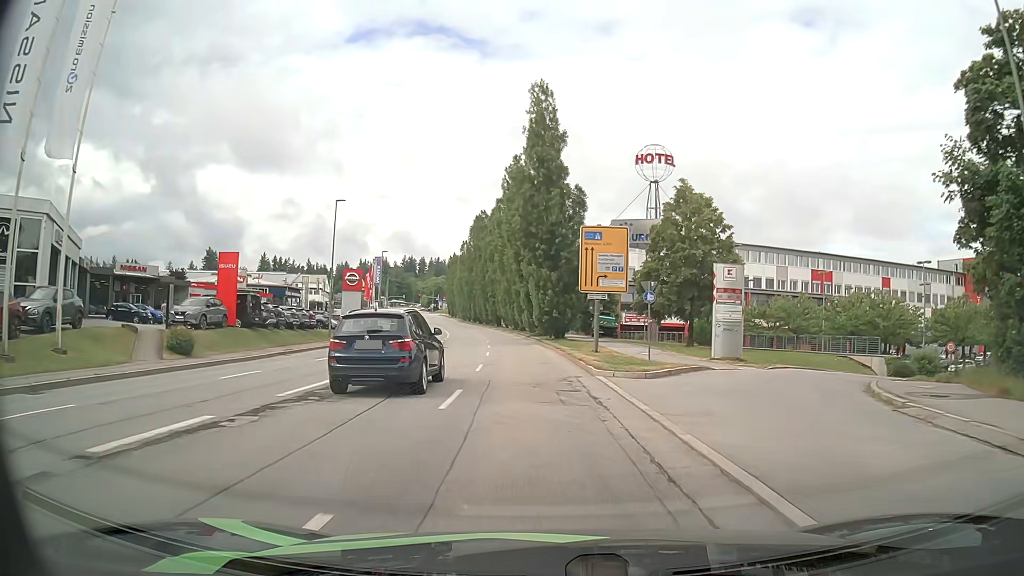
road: tertiary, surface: asphalt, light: Day
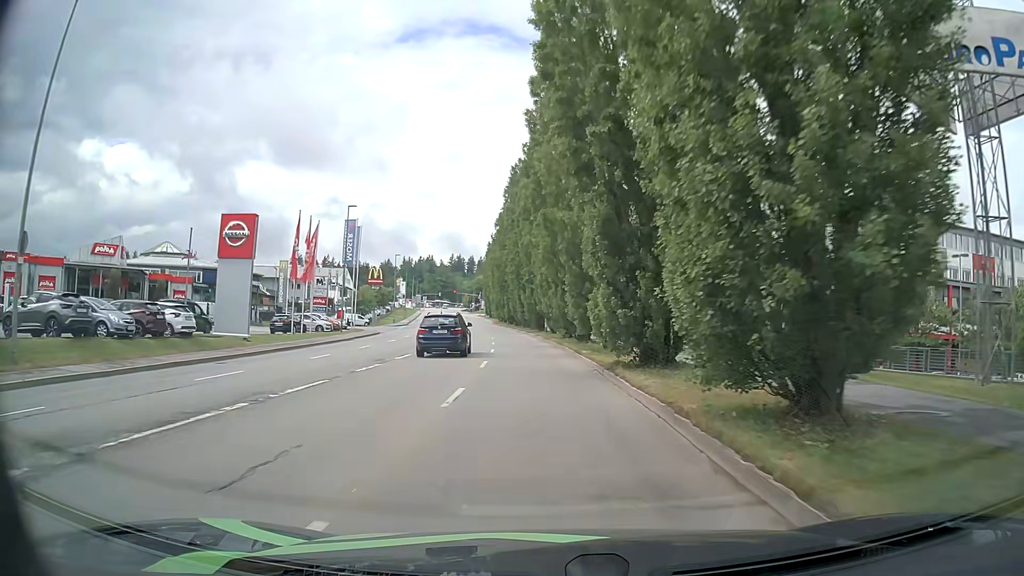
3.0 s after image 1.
(-1.6, +36.4) m; -5°
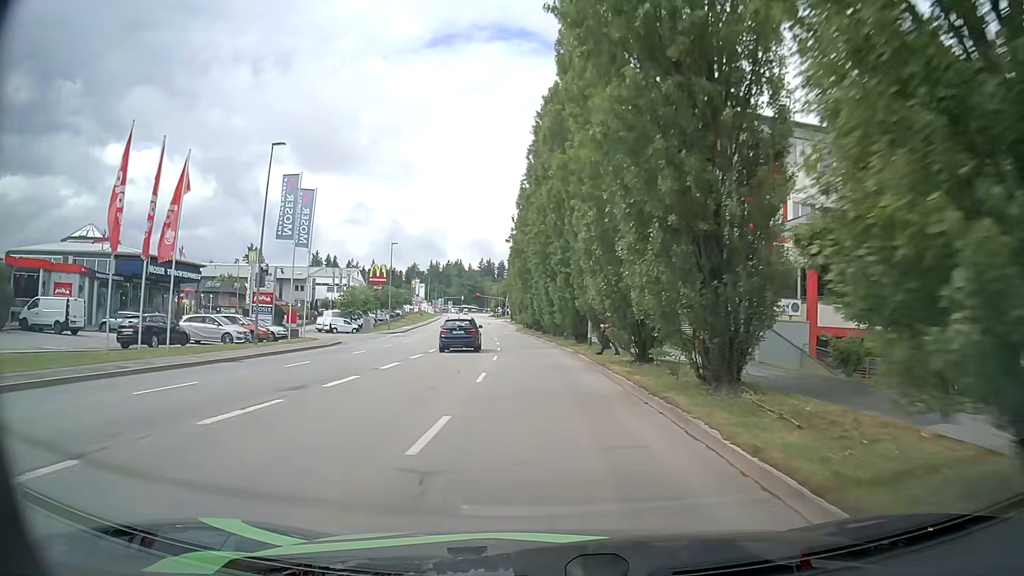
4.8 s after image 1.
(-0.6, +21.9) m; -3°
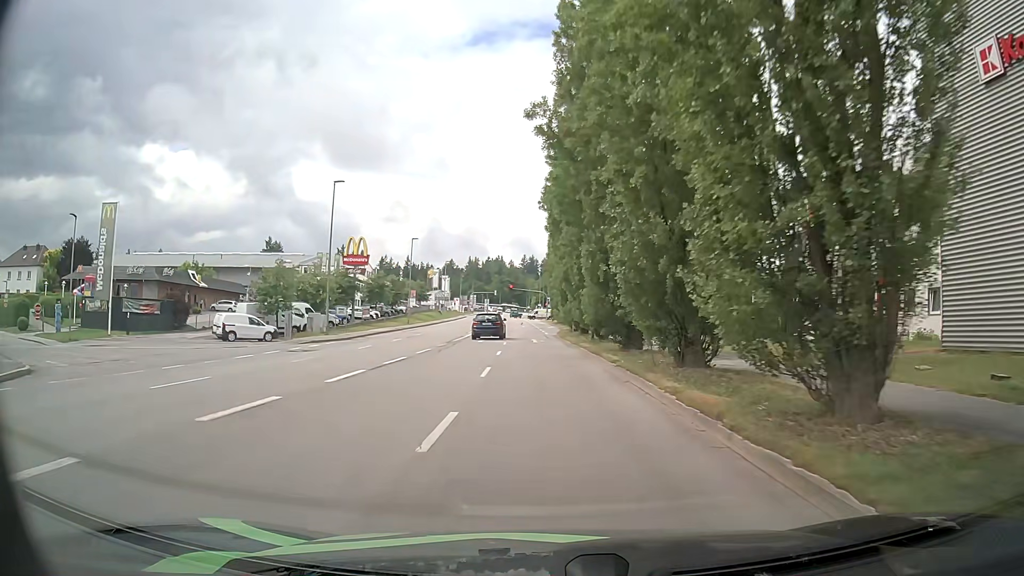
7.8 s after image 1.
(-1.2, +36.4) m; -4°
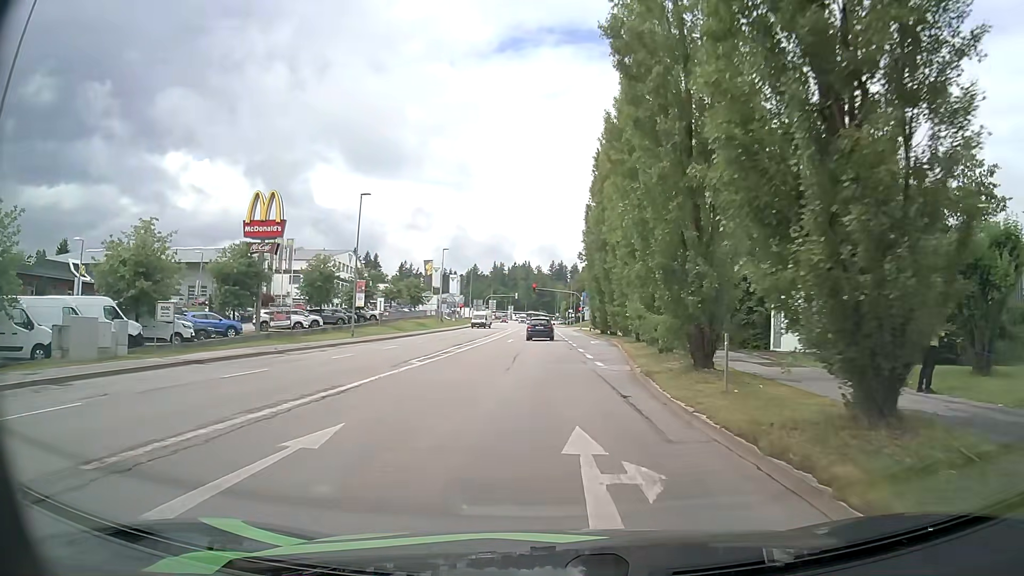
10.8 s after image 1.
(-0.7, +32.9) m; -3°
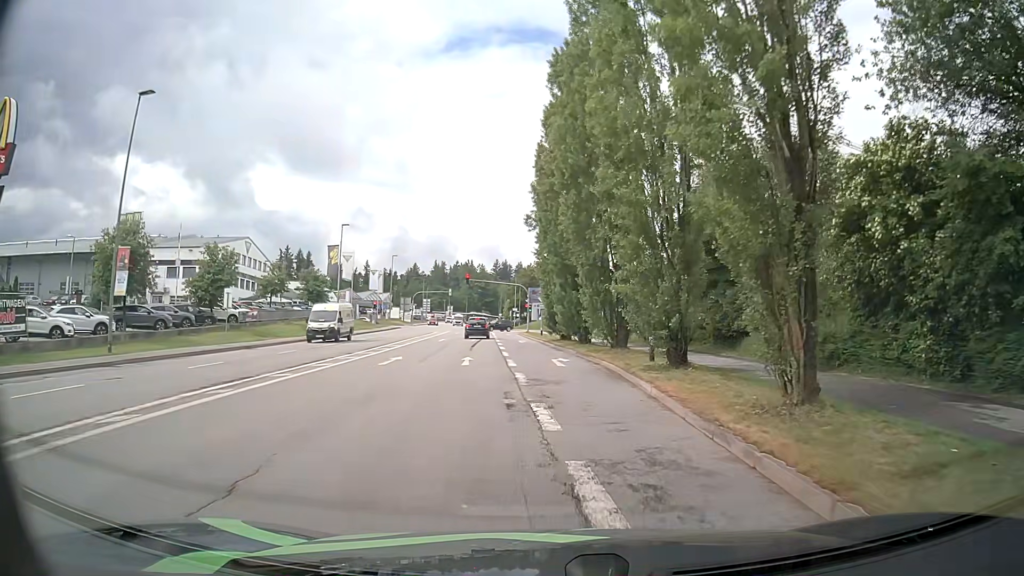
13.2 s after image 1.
(+1.0, +23.7) m; +5°
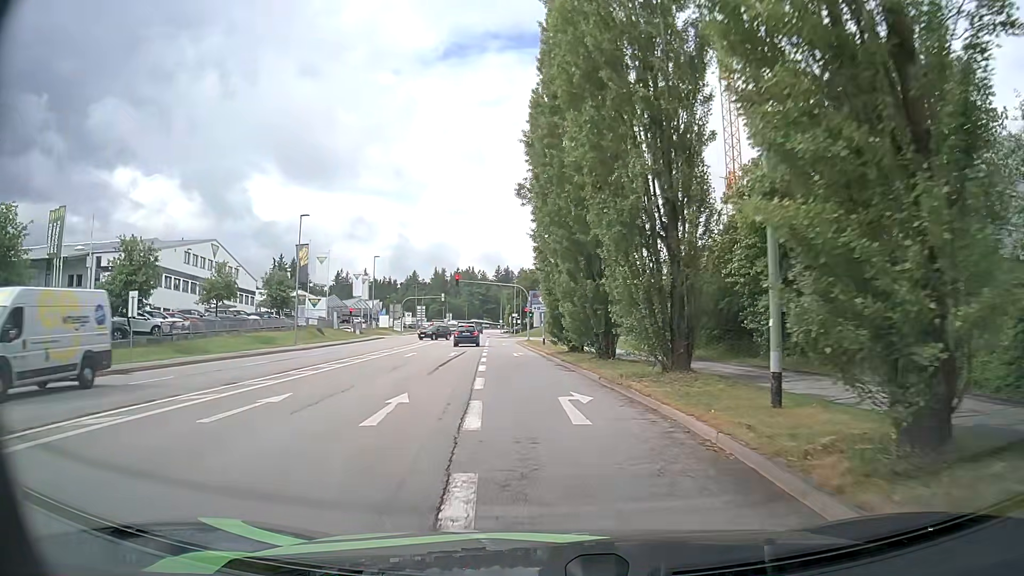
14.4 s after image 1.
(+0.2, +11.7) m; +1°
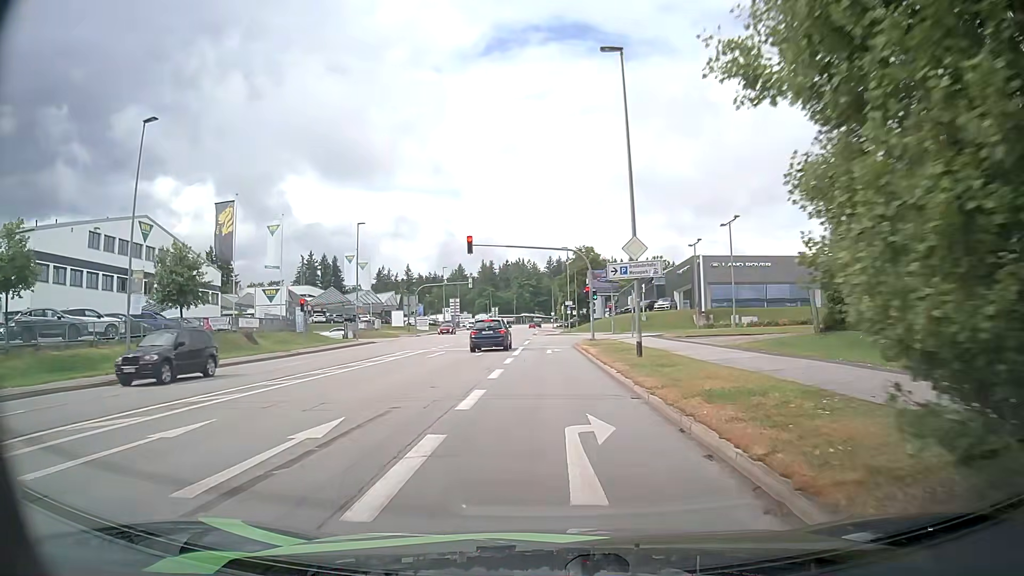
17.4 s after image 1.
(-1.5, +28.8) m; -5°
(0, +10) (0, +20) (0, +30) (0, +40) (+2, +50) (+8, +57) (+18, +59) (+28, +59) (+38, +58) (+48, +57) m
